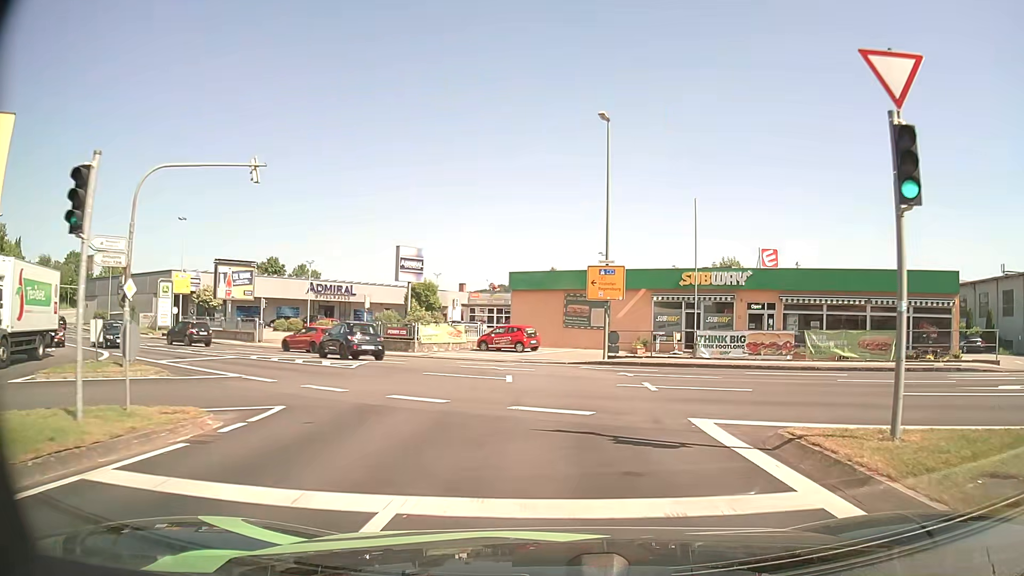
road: tertiary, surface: asphalt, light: Day
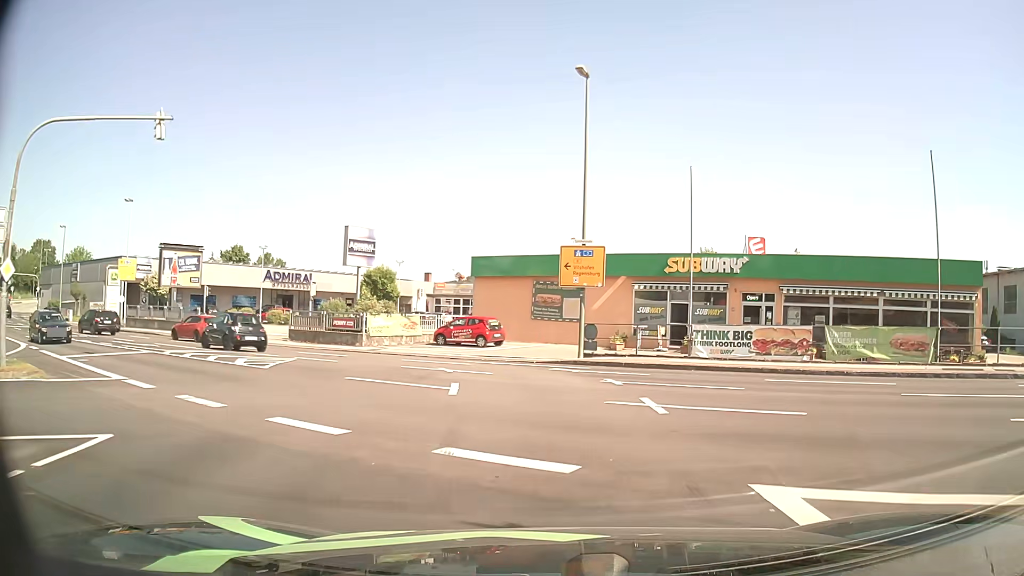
(+0.1, +4.5) m; +3°
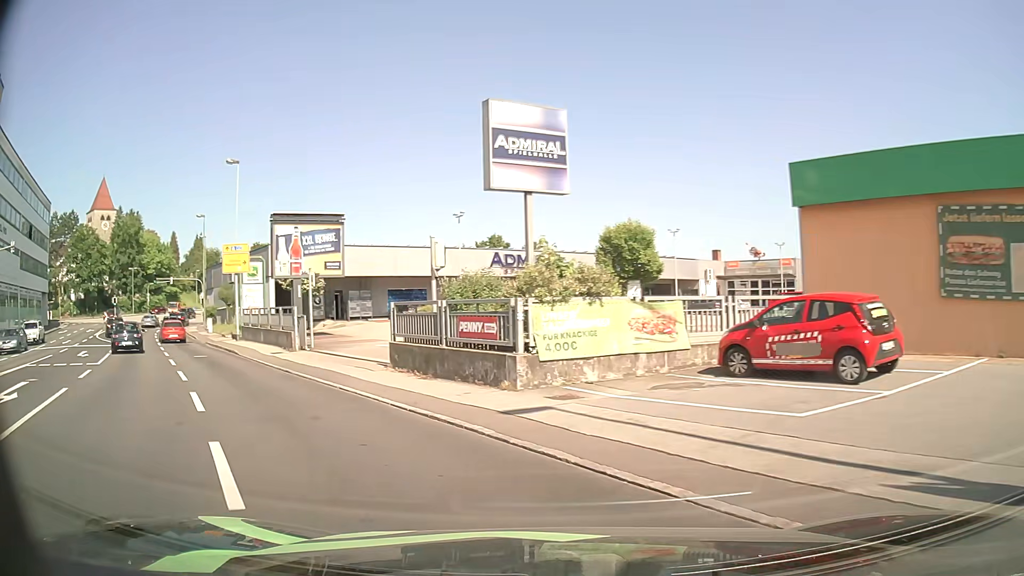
(-2.3, +20.5) m; -24°
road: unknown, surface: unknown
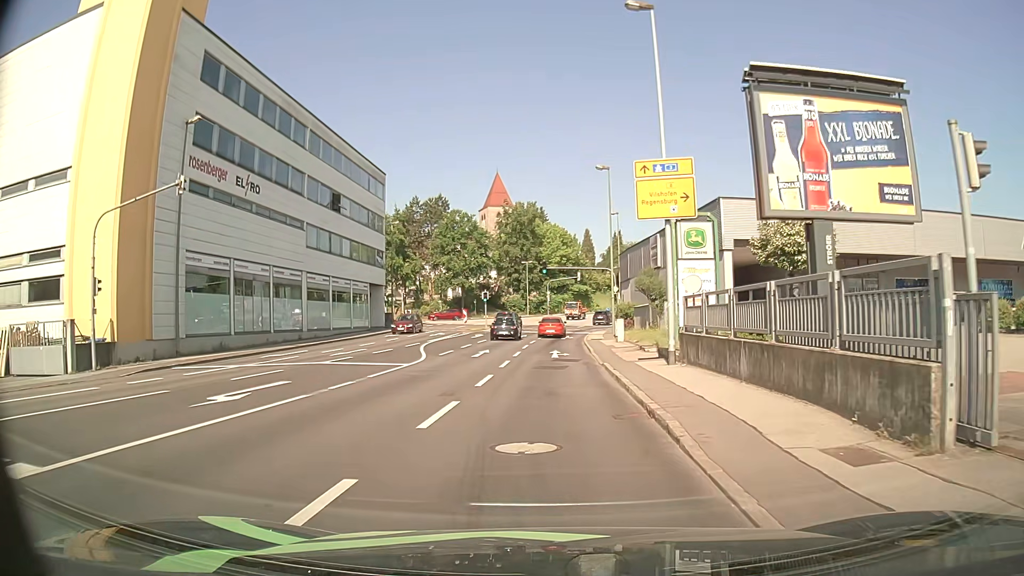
(-8.6, +18.9) m; -37°
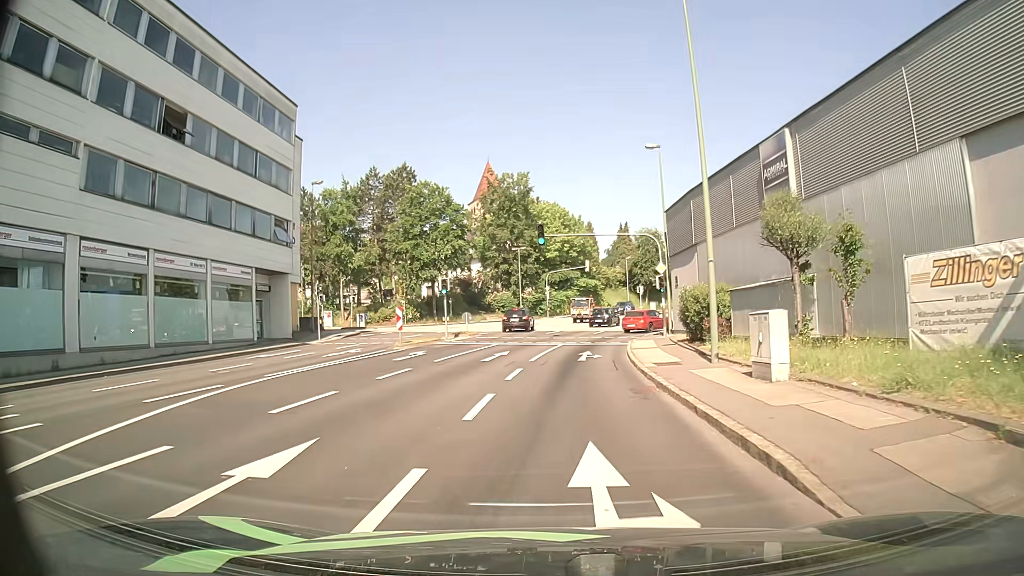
(0.0, +23.8) m; +1°
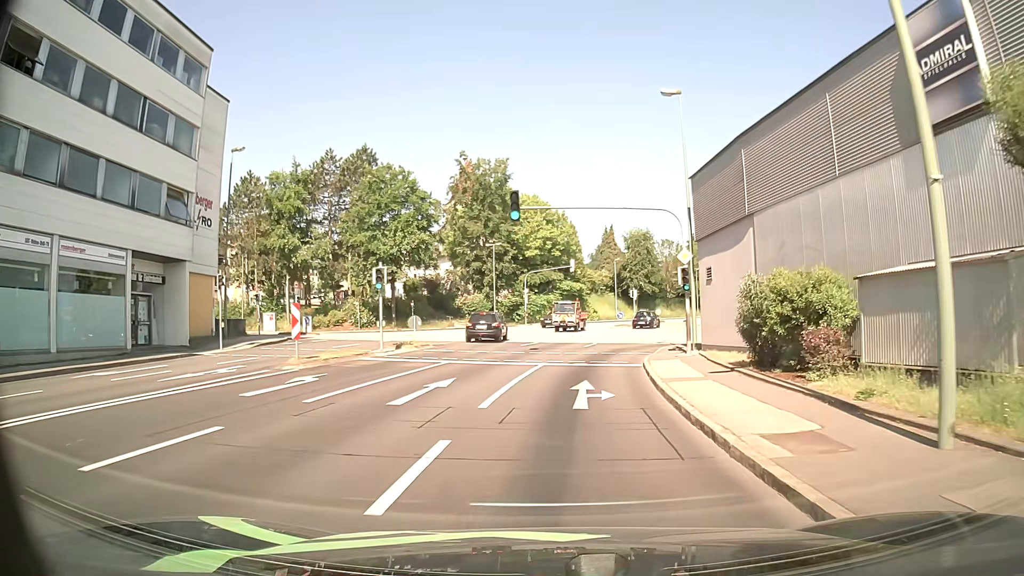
(0.0, +10.3) m; +1°
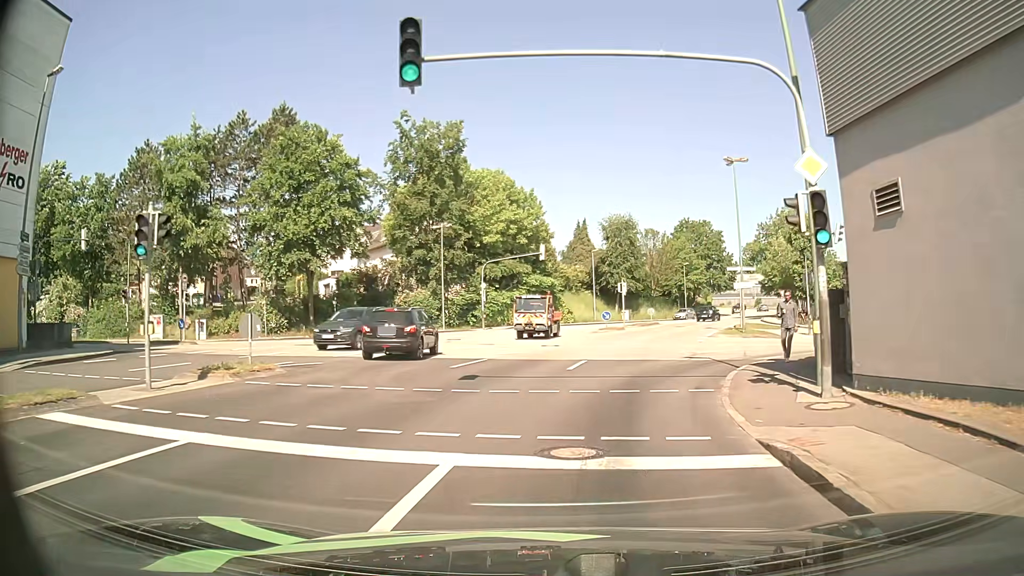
(-0.2, +14.3) m; +1°
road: tertiary_link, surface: asphalt
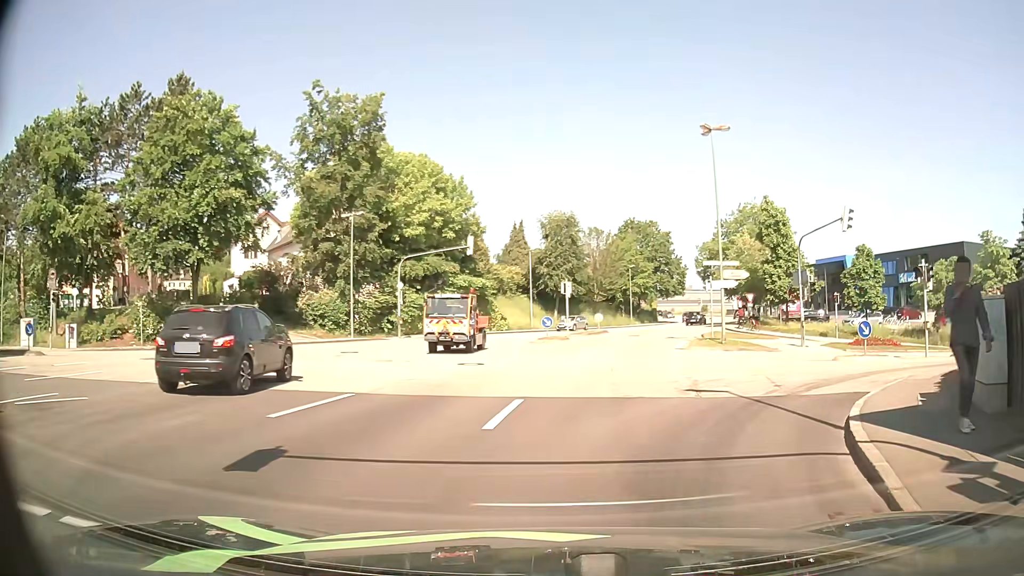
(+0.2, +8.4) m; +6°
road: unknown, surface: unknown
(+2, +10) (+9, +17) (+18, +20) (+28, +22) (+38, +24) (+48, +25) (+57, +27) (+67, +28) (+77, +30) (+87, +32) m
